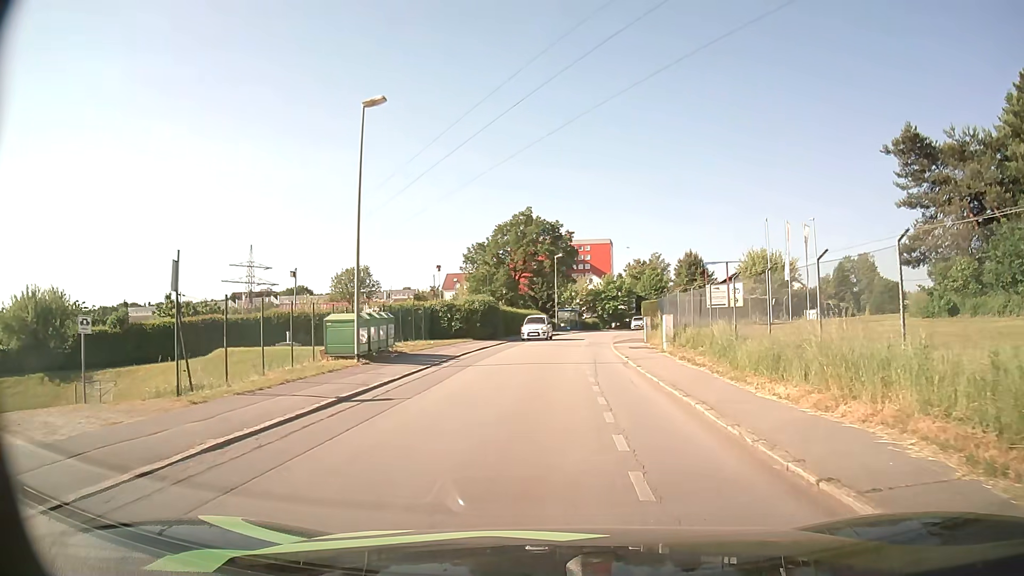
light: Day
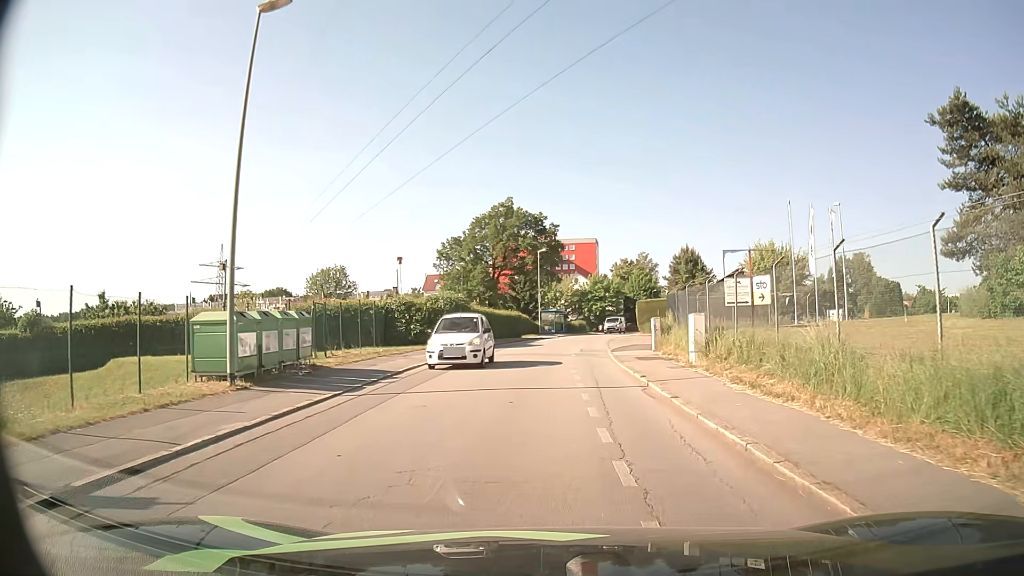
(+0.1, +7.5) m; +2°
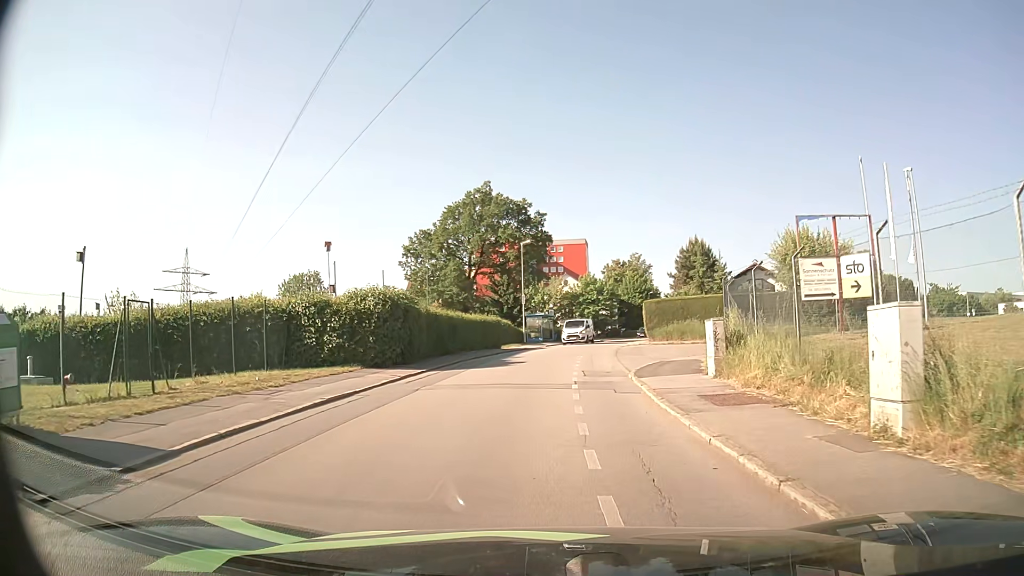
(+0.1, +11.2) m; +1°
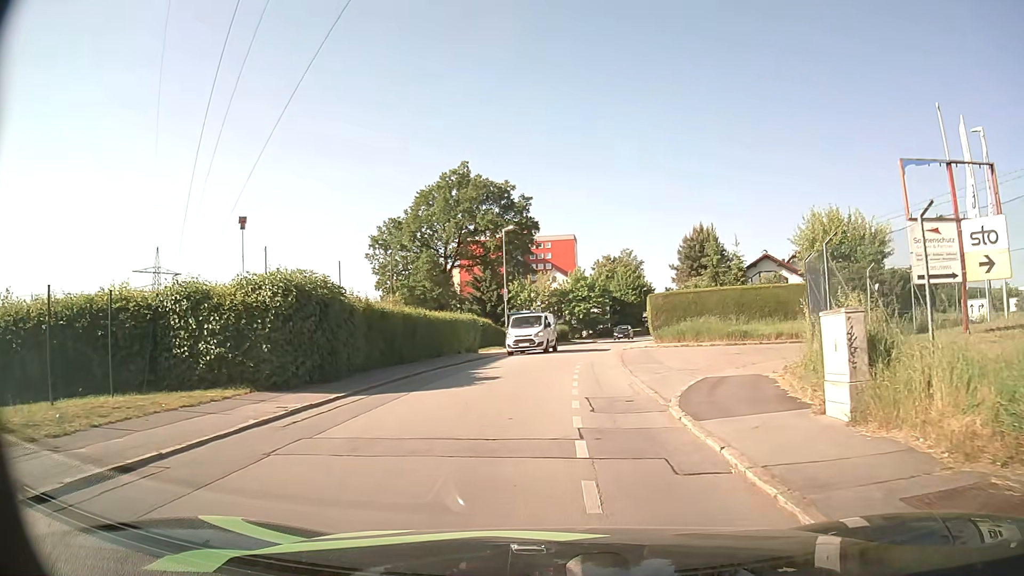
(0.0, +7.5) m; 0°
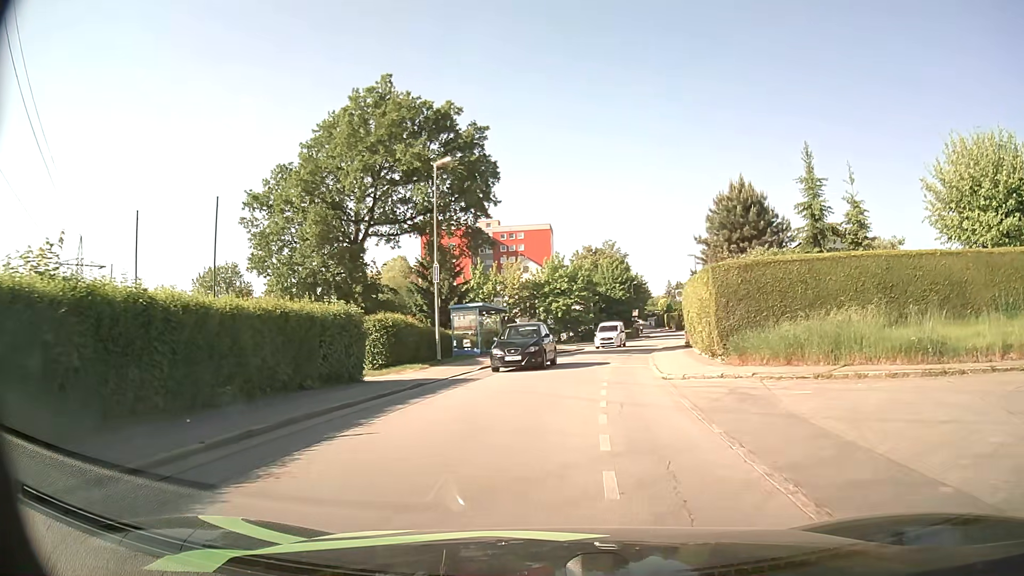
(+0.5, +19.6) m; +3°
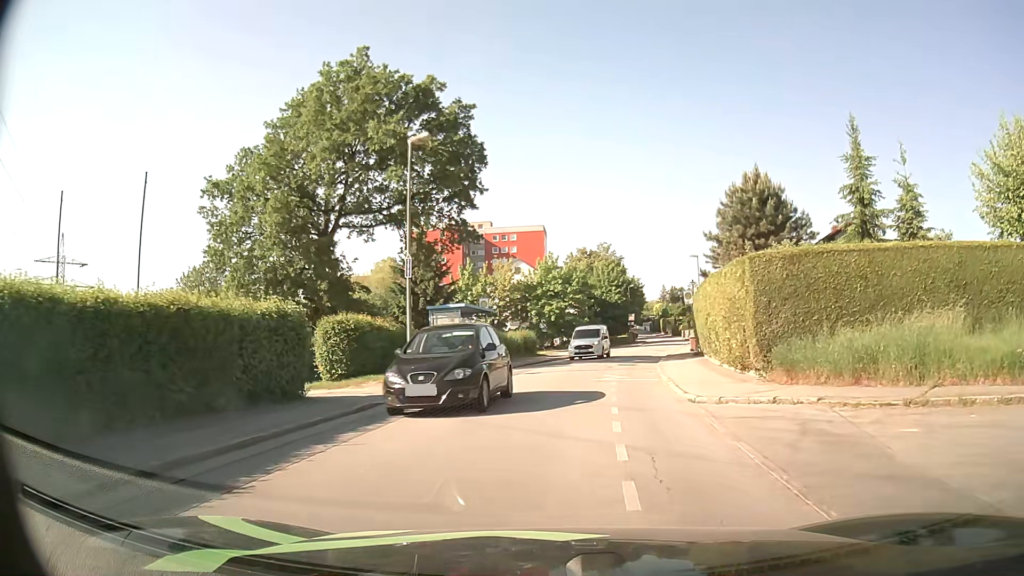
(0.0, +4.1) m; 0°
(0, +10) (+1, +20) (+3, +30) (+5, +40) (+8, +49) (+10, +59) (+12, +69) (+15, +78) (+17, +88) (+19, +98) m
